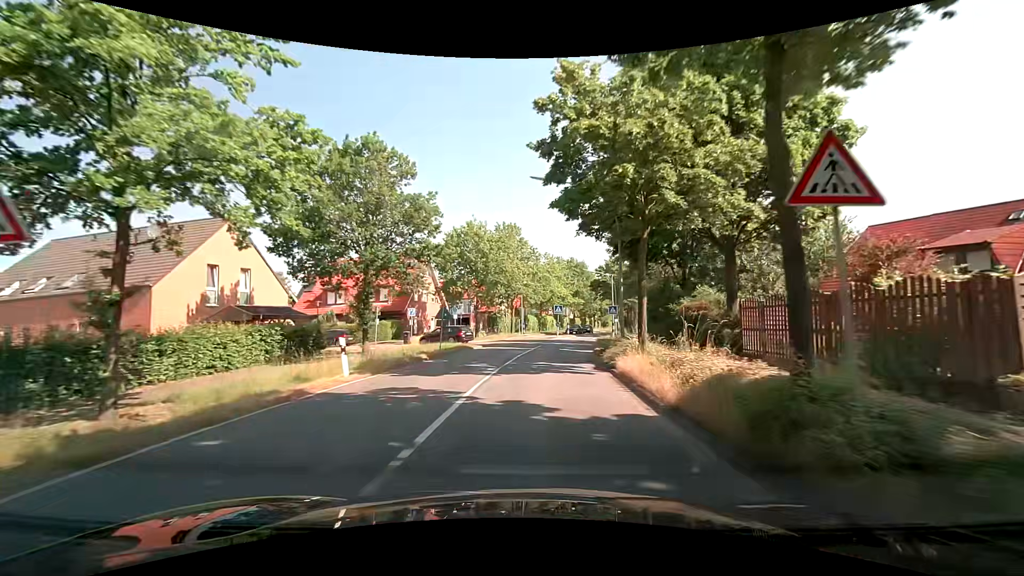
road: secondary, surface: asphalt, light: Day
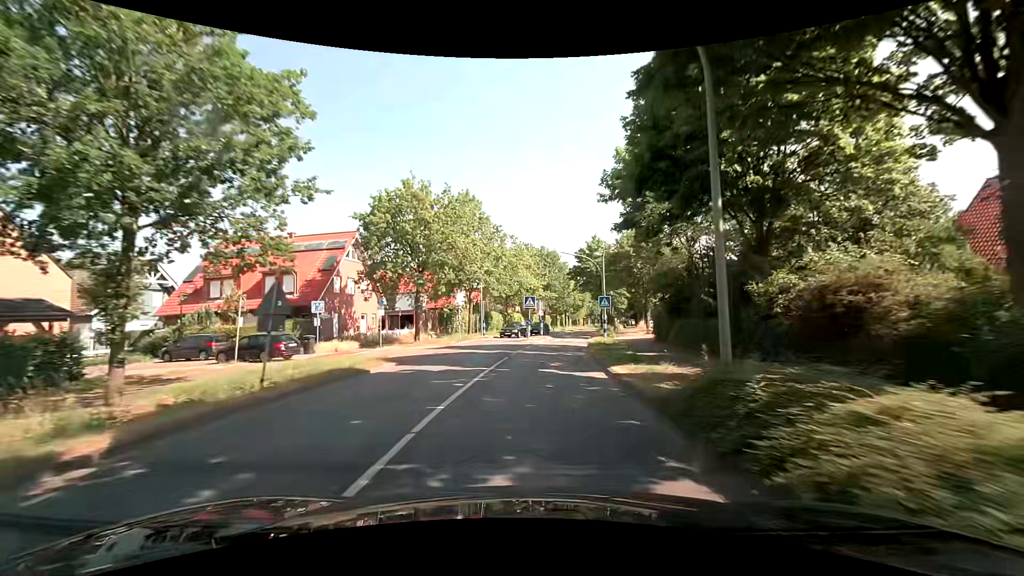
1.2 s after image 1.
(+0.4, +13.7) m; +3°
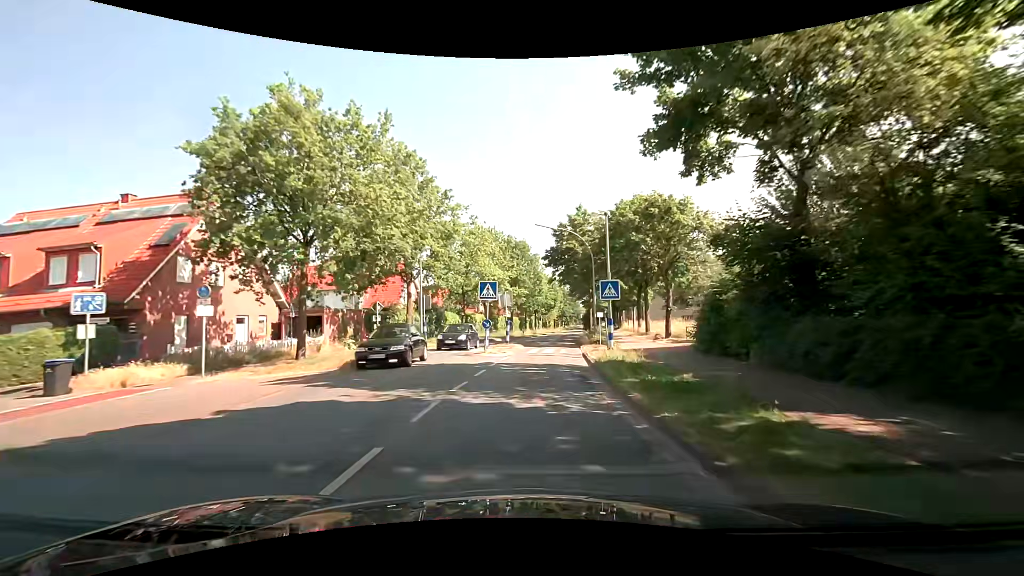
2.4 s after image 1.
(+0.5, +13.9) m; +3°
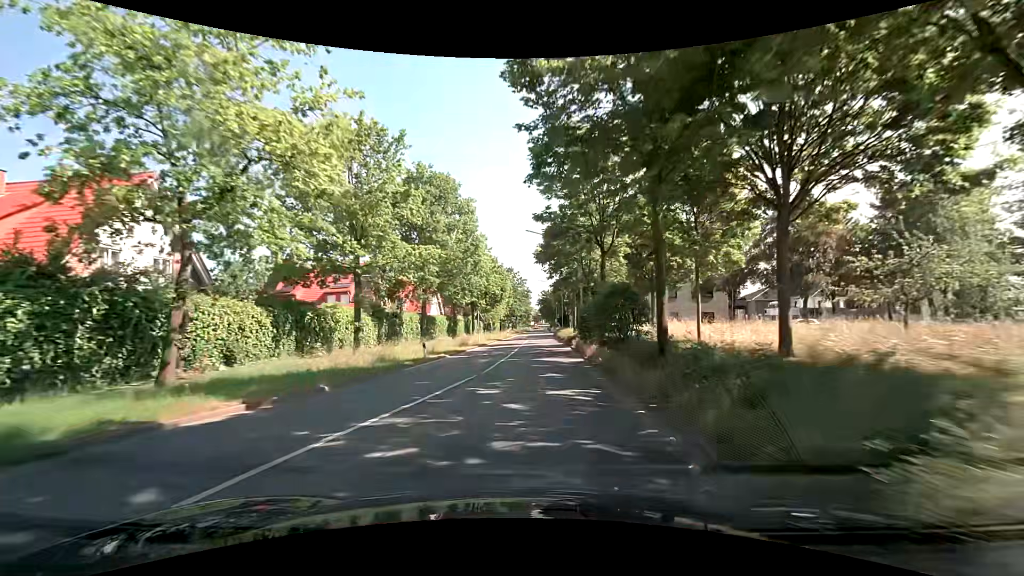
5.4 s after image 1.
(+2.3, +35.7) m; +6°
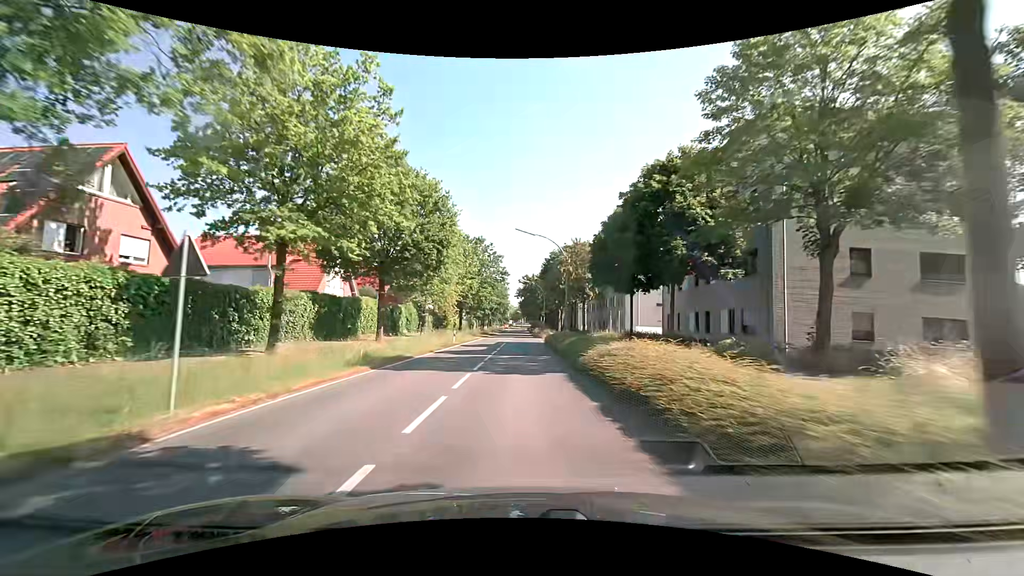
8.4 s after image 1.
(+1.6, +37.3) m; +4°
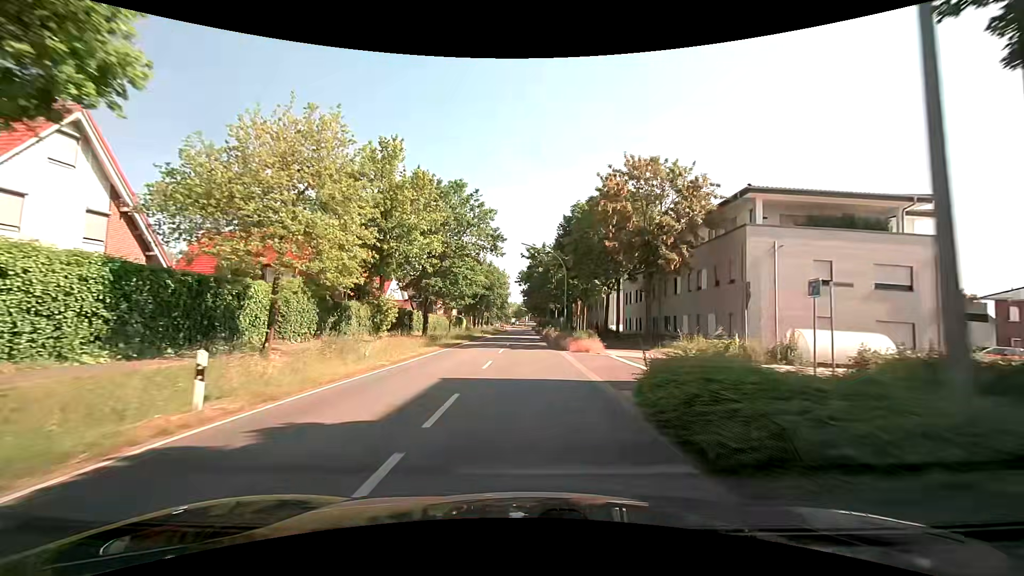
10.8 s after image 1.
(-0.5, +30.6) m; 0°
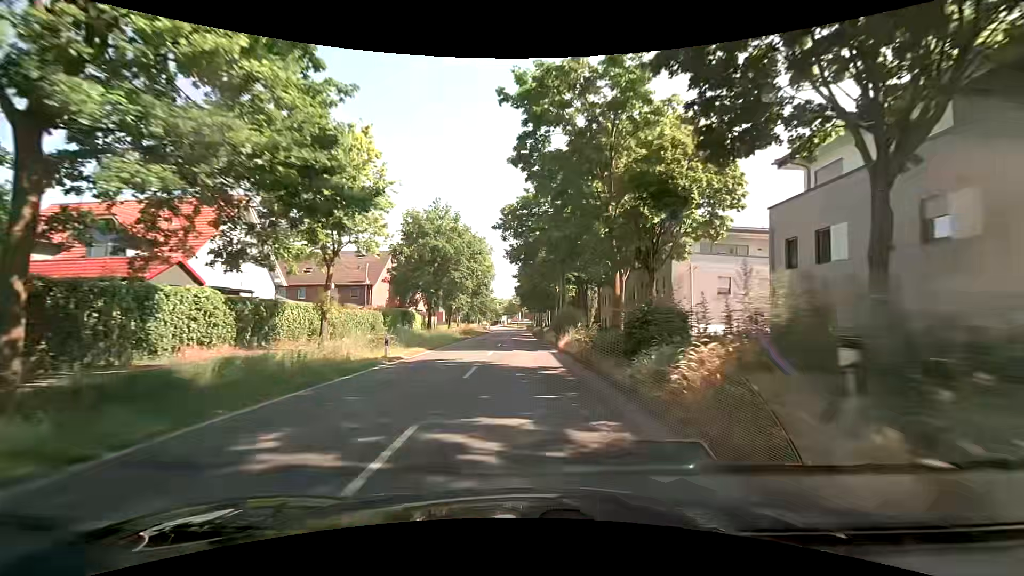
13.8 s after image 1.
(-0.1, +38.4) m; 0°
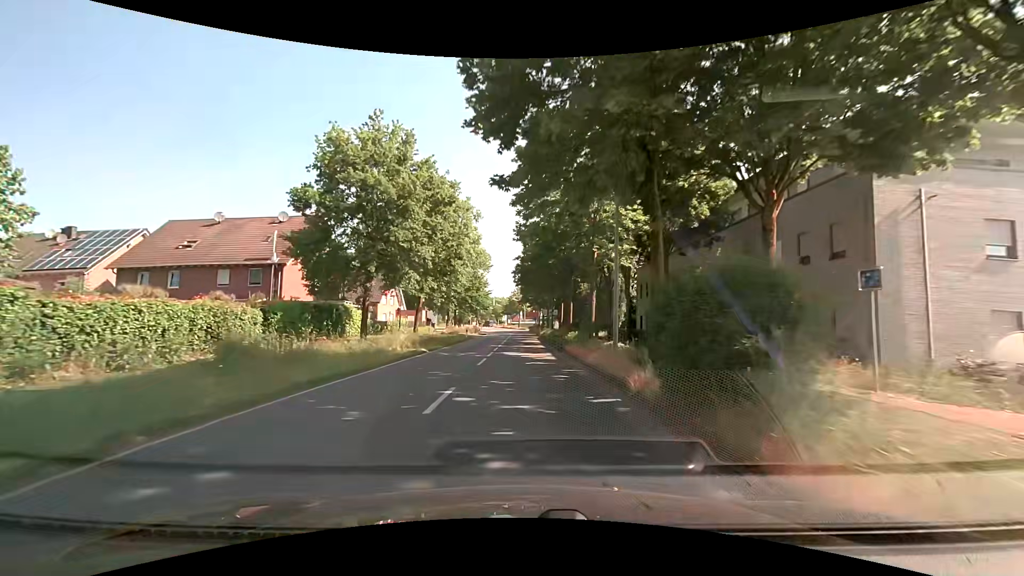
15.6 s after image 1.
(-0.1, +22.5) m; -1°
